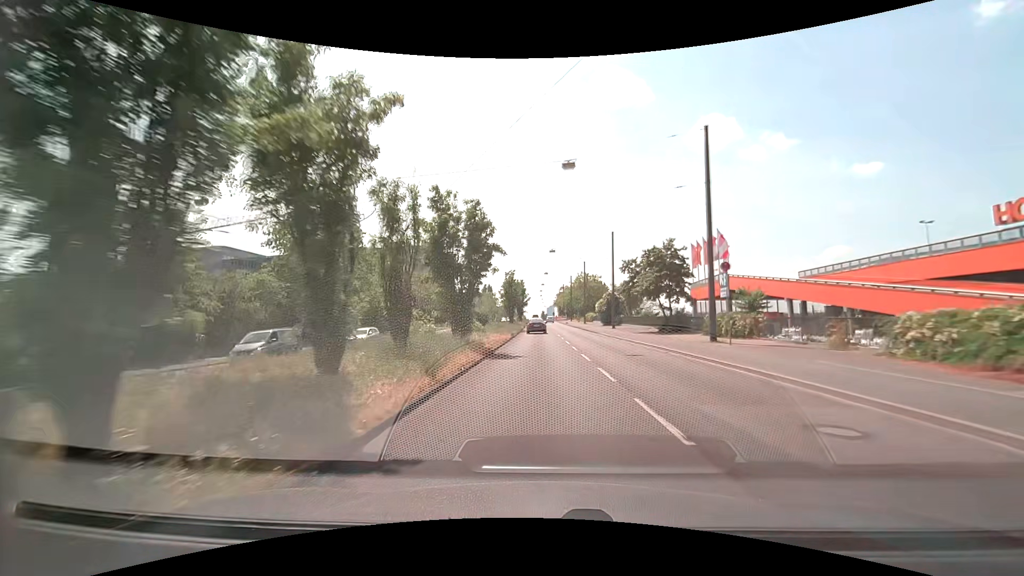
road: primary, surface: asphalt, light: Day
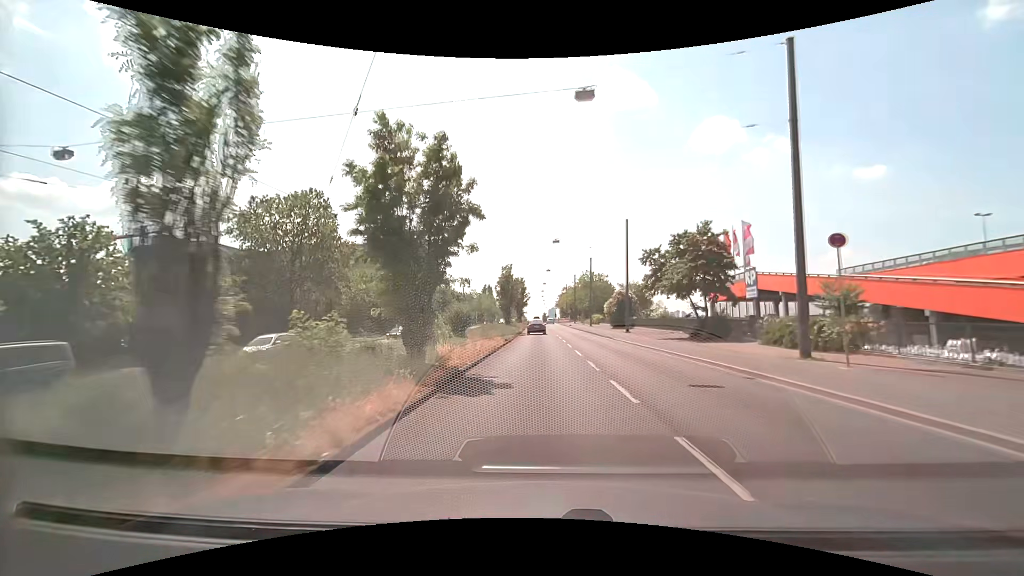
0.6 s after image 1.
(0.0, +8.0) m; 0°
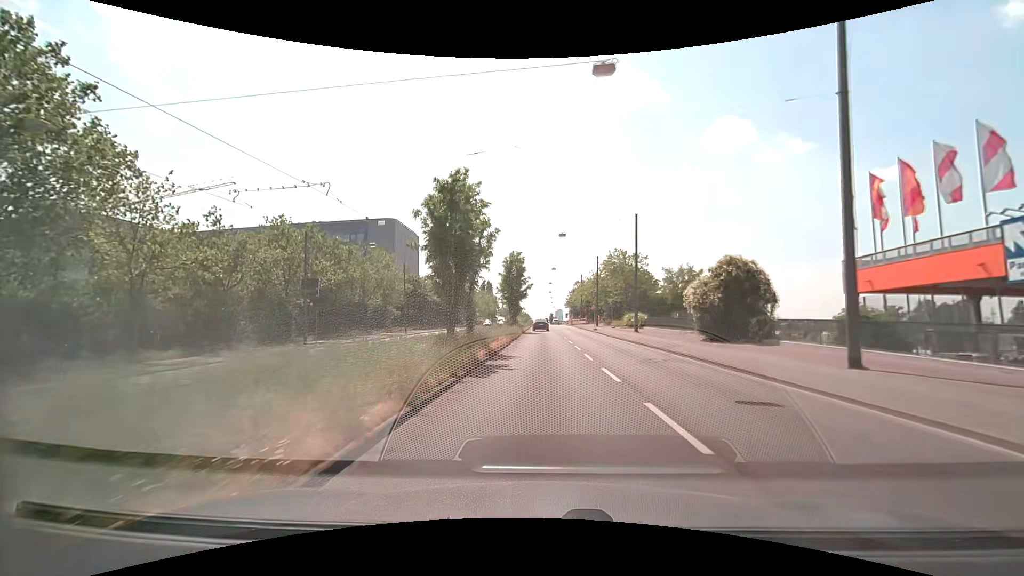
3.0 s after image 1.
(-0.3, +32.7) m; -1°
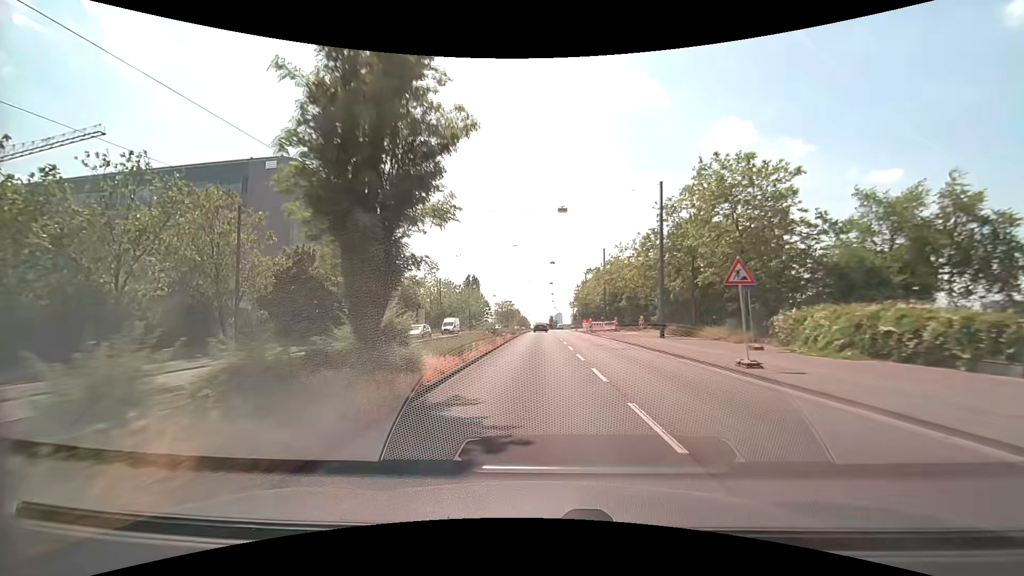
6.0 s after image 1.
(+0.3, +42.1) m; 0°
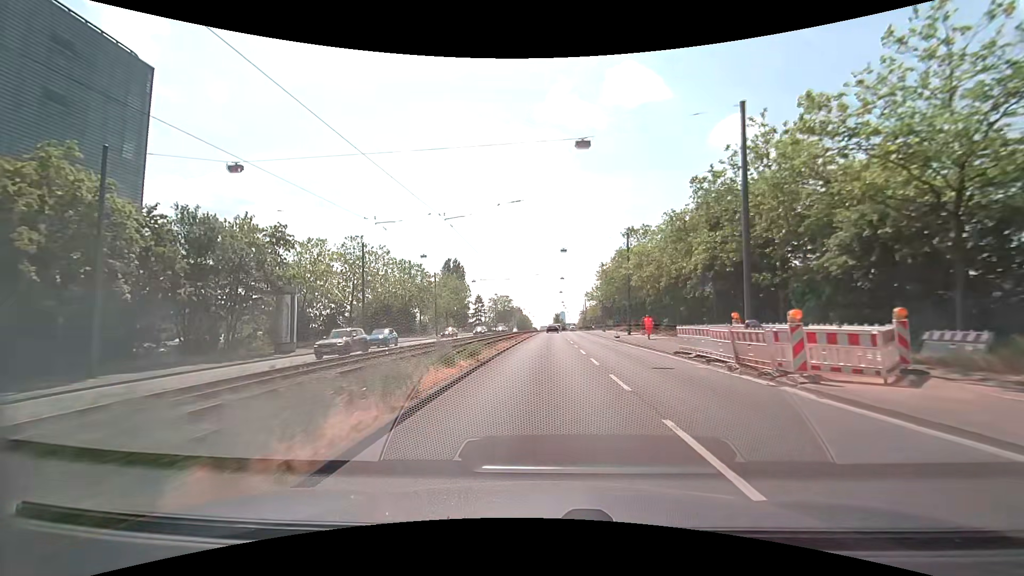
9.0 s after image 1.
(-0.4, +43.3) m; 0°
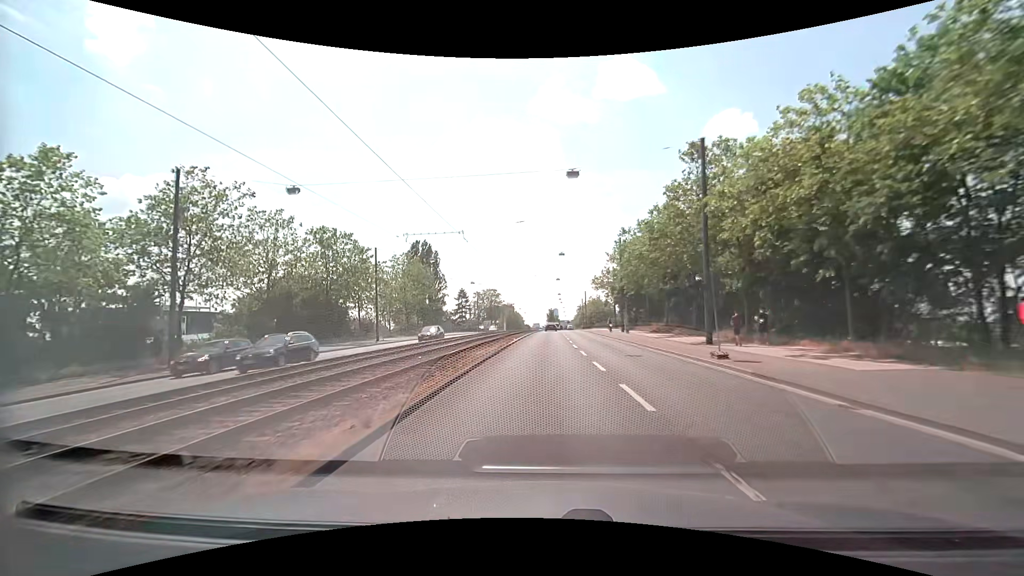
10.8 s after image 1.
(+0.1, +26.4) m; 0°
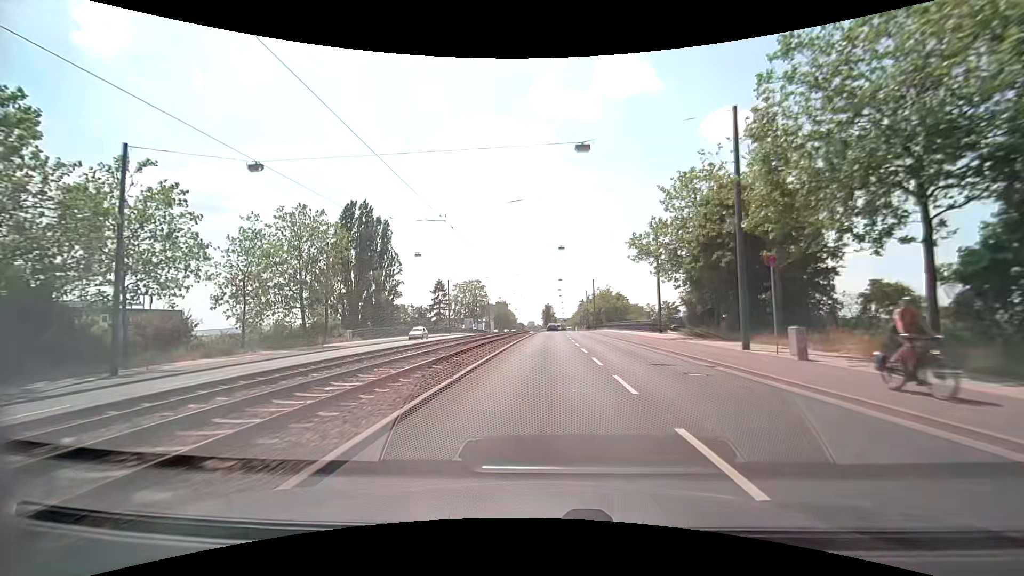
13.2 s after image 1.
(+0.3, +34.1) m; +1°
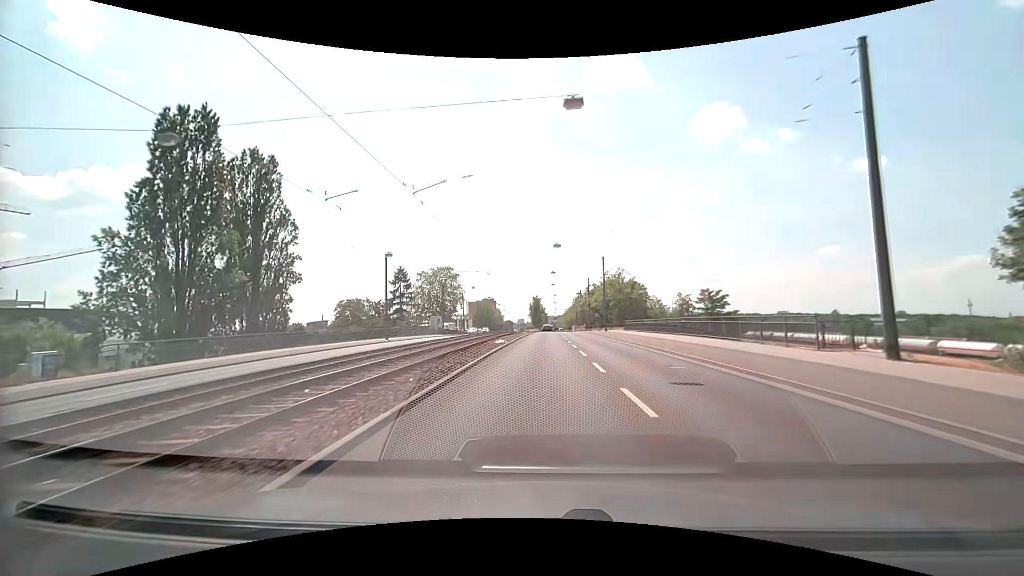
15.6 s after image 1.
(+0.4, +32.5) m; +1°
(0, +10) (0, +20) (0, +30) (0, +40) (0, +50) (0, +60) (0, +70) (0, +80) (+1, +90) (+1, +100) m
